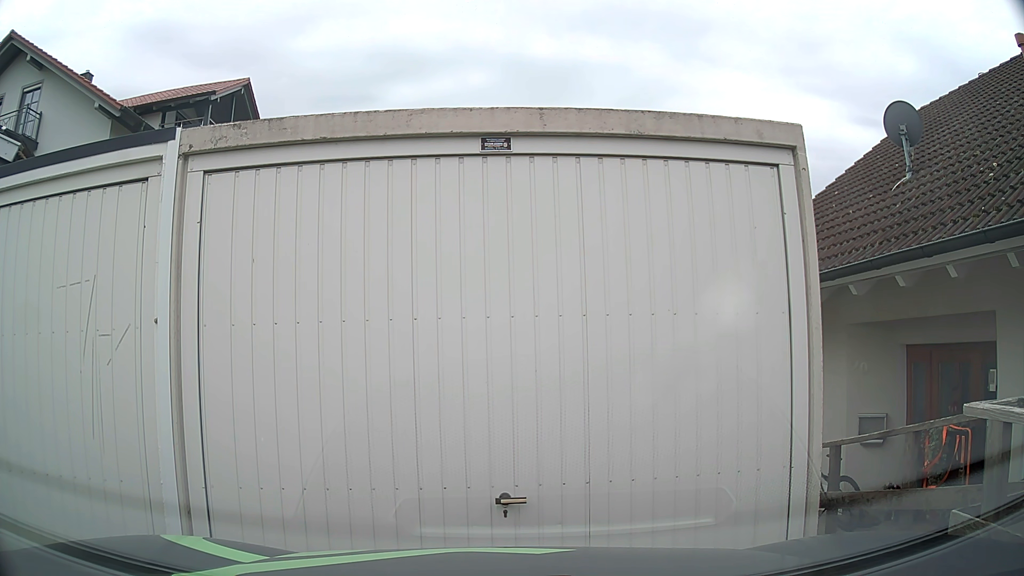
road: residential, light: Day
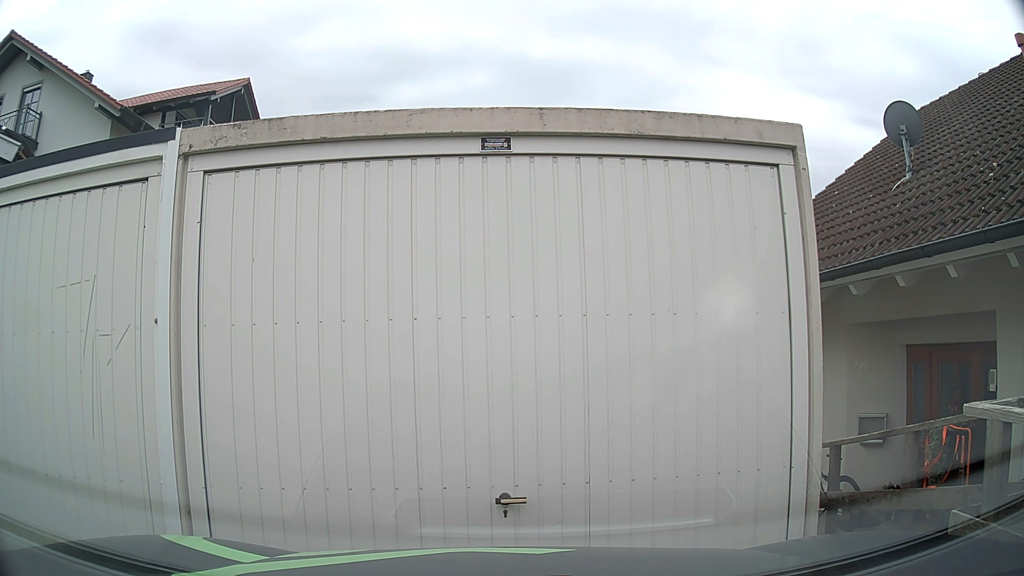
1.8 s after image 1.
(0.0, 0.0) m; 0°
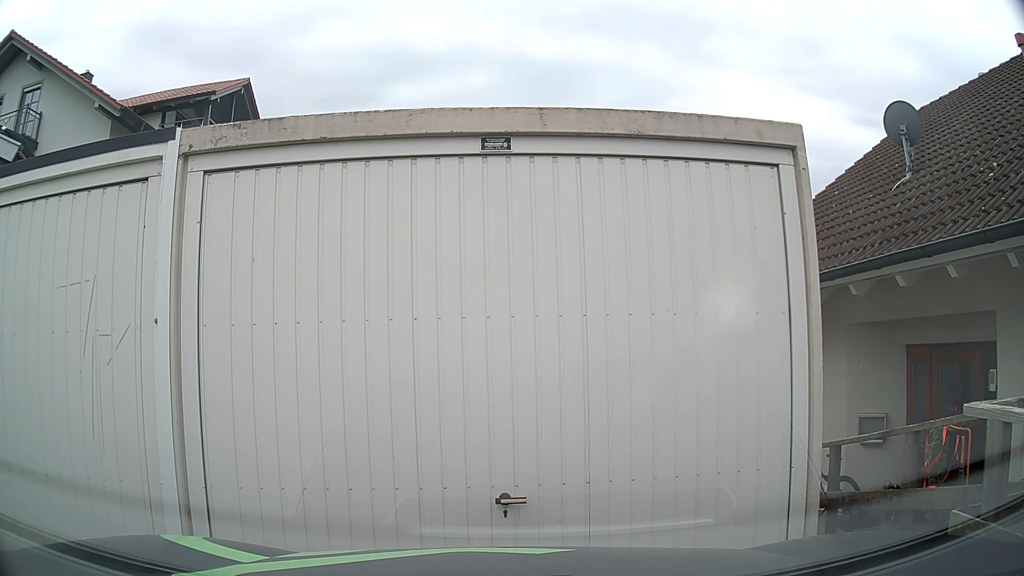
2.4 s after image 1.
(0.0, 0.0) m; 0°
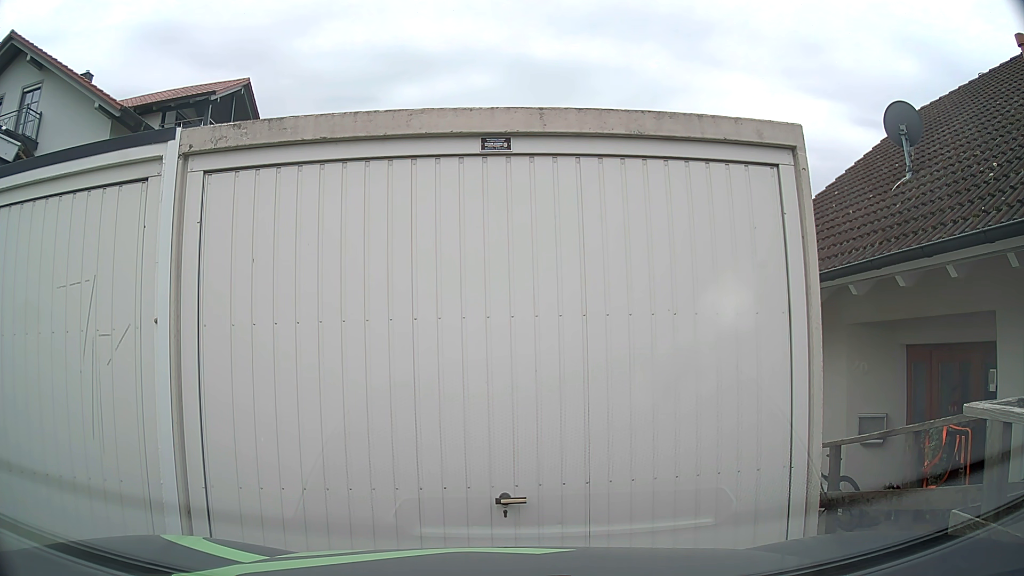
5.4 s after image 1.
(0.0, 0.0) m; 0°
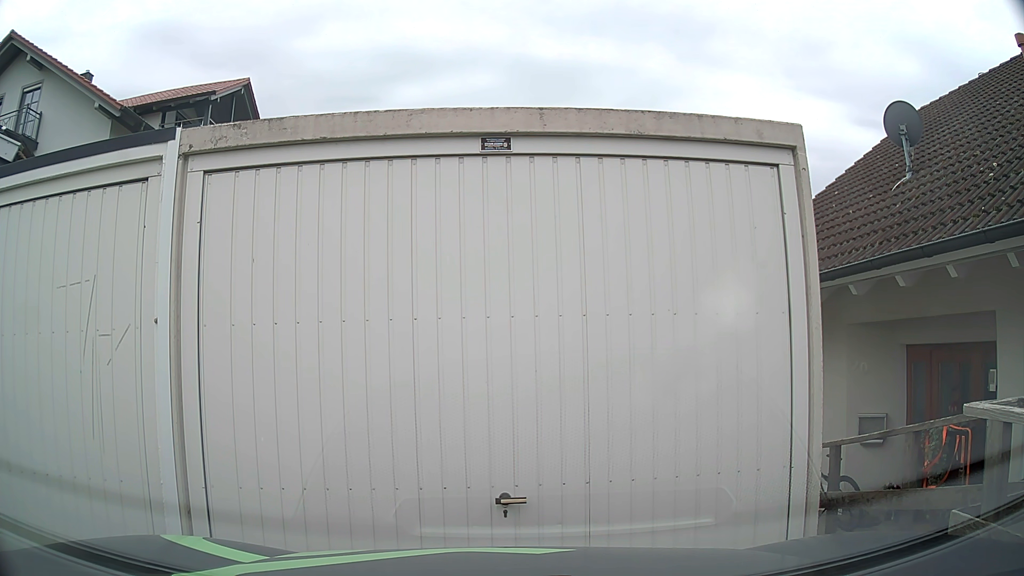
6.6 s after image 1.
(0.0, 0.0) m; 0°
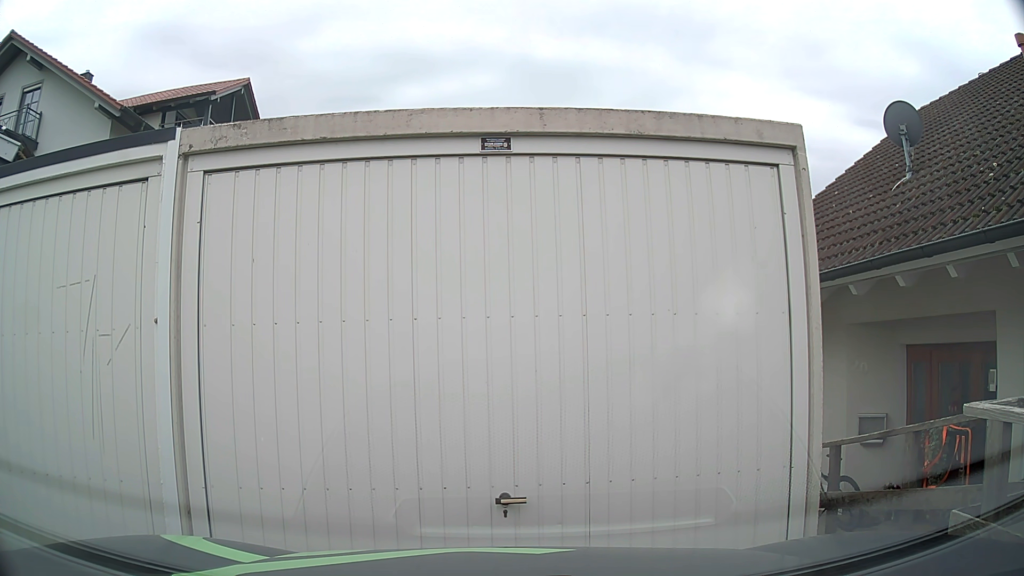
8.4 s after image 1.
(0.0, 0.0) m; 0°
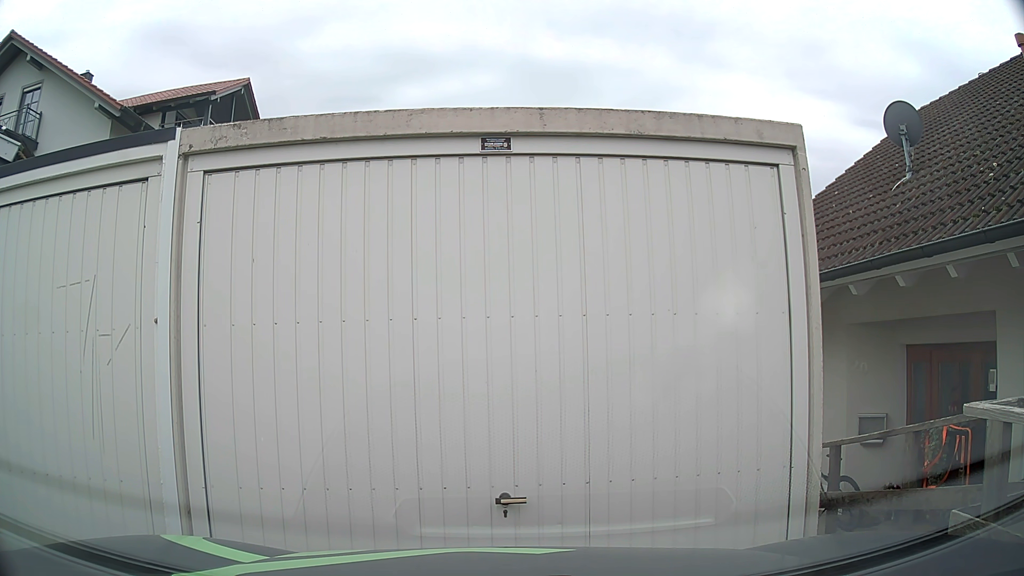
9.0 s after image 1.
(0.0, 0.0) m; 0°
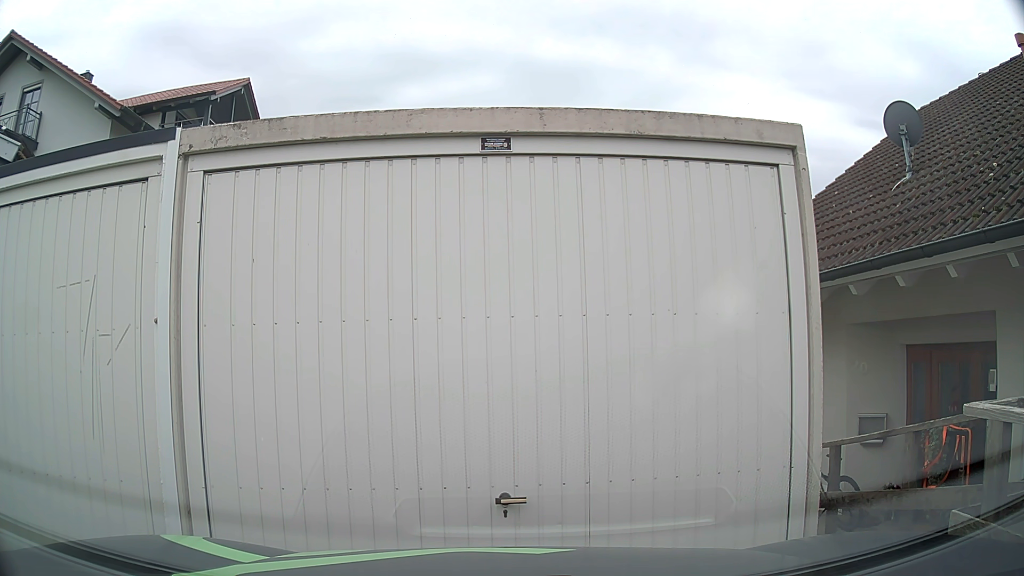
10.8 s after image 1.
(0.0, 0.0) m; 0°
